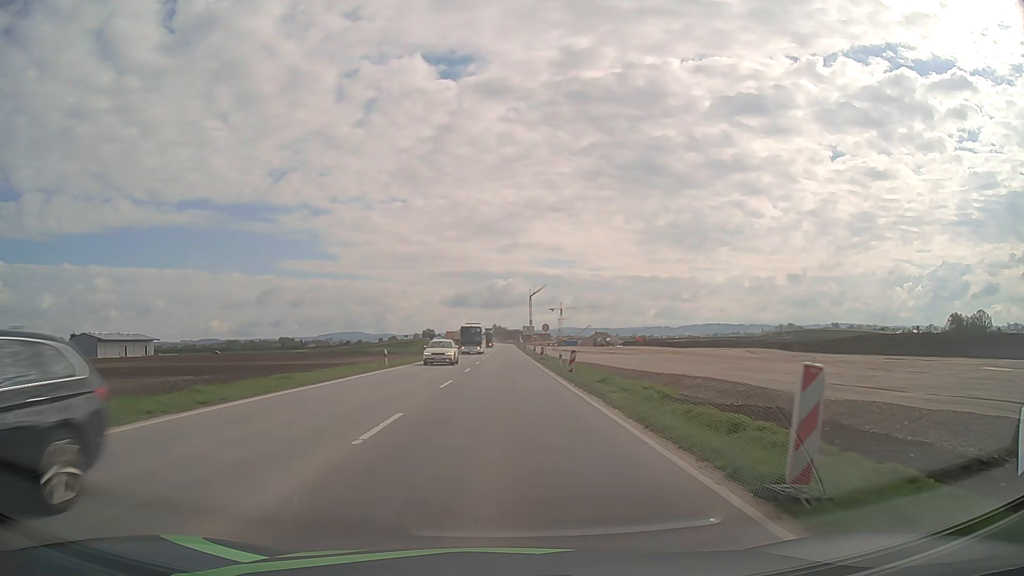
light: Day
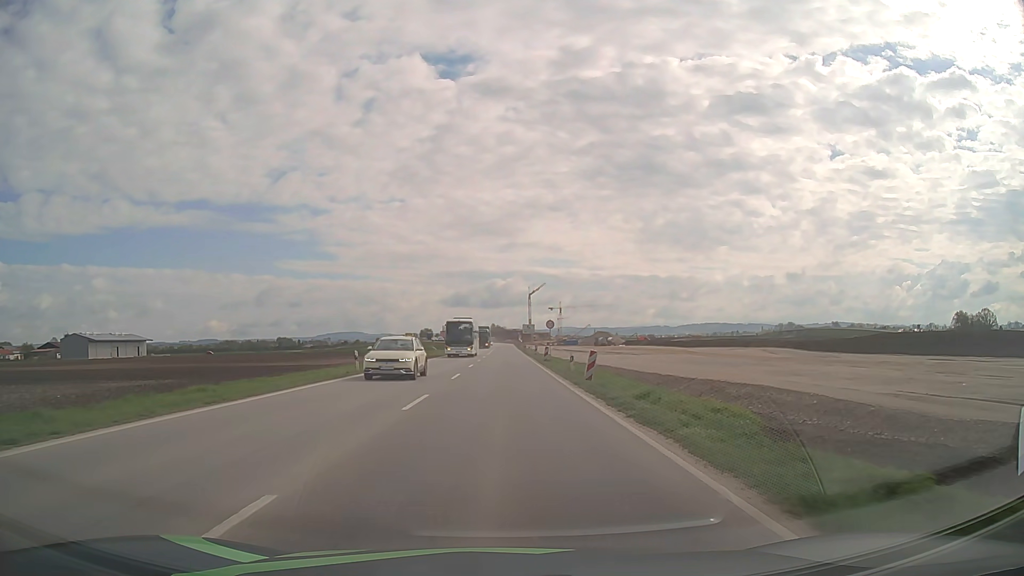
(0.0, +7.2) m; 0°
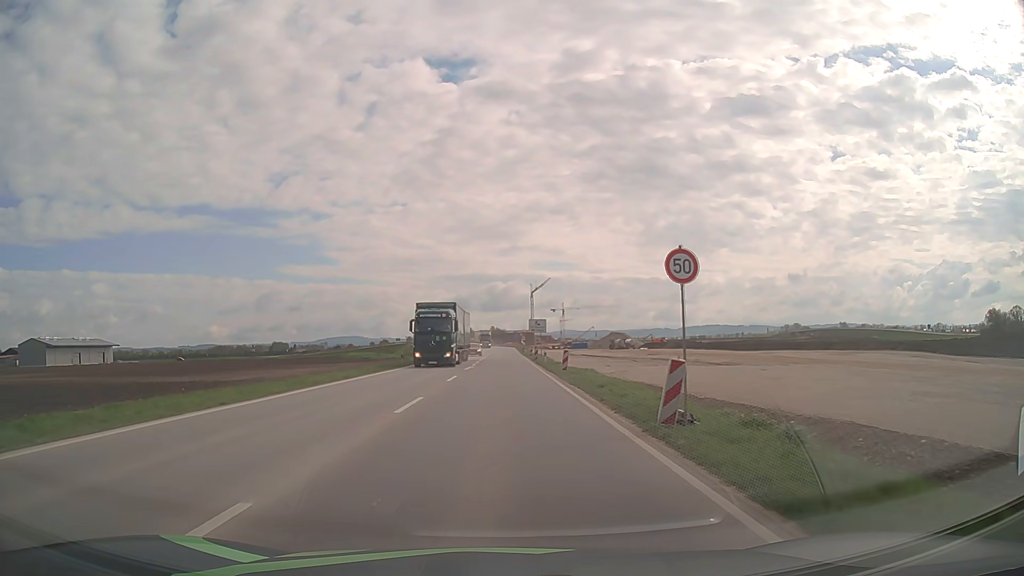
(+0.2, +36.1) m; 0°
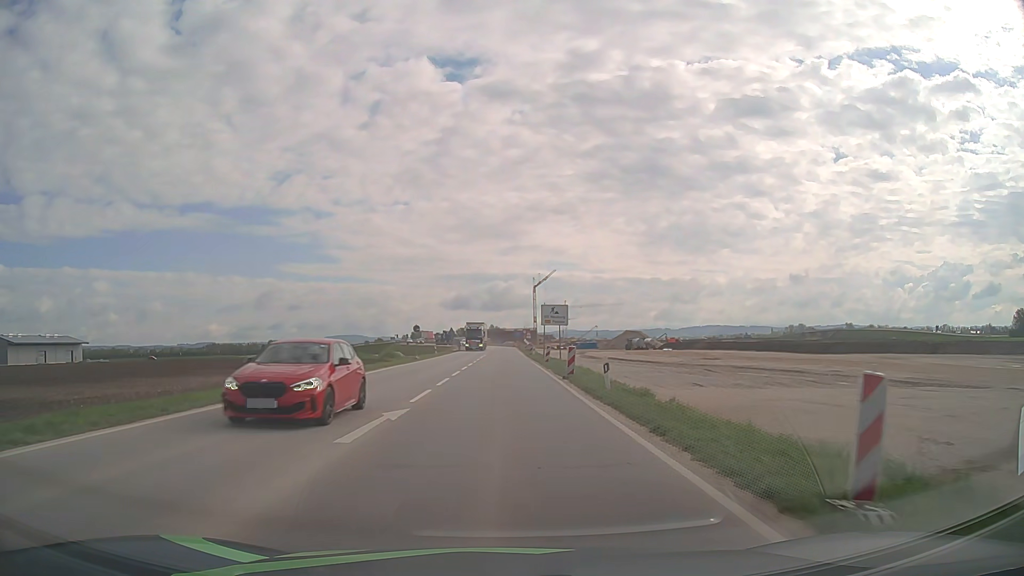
(-0.1, +28.5) m; 0°
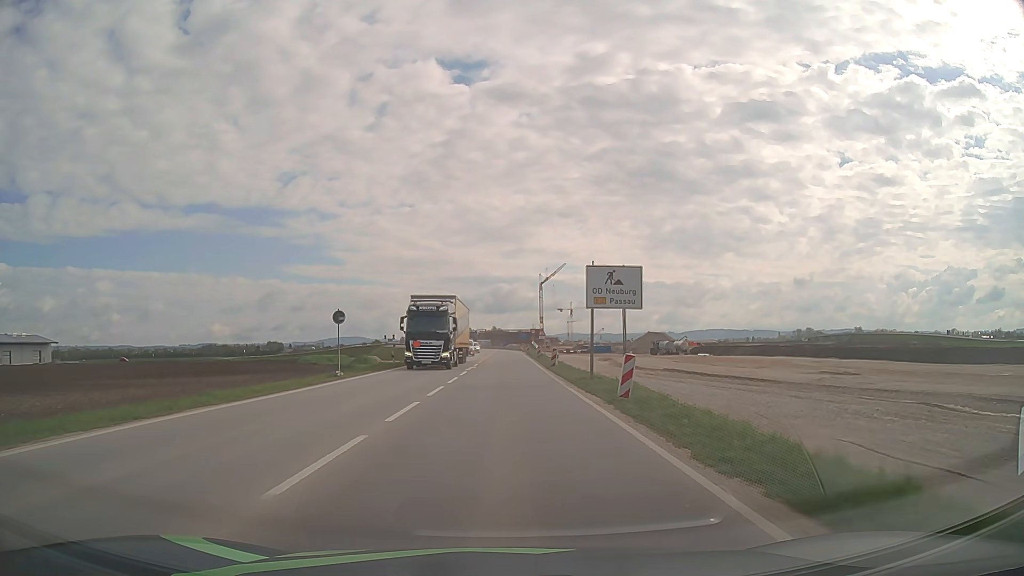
(0.0, +27.9) m; 0°
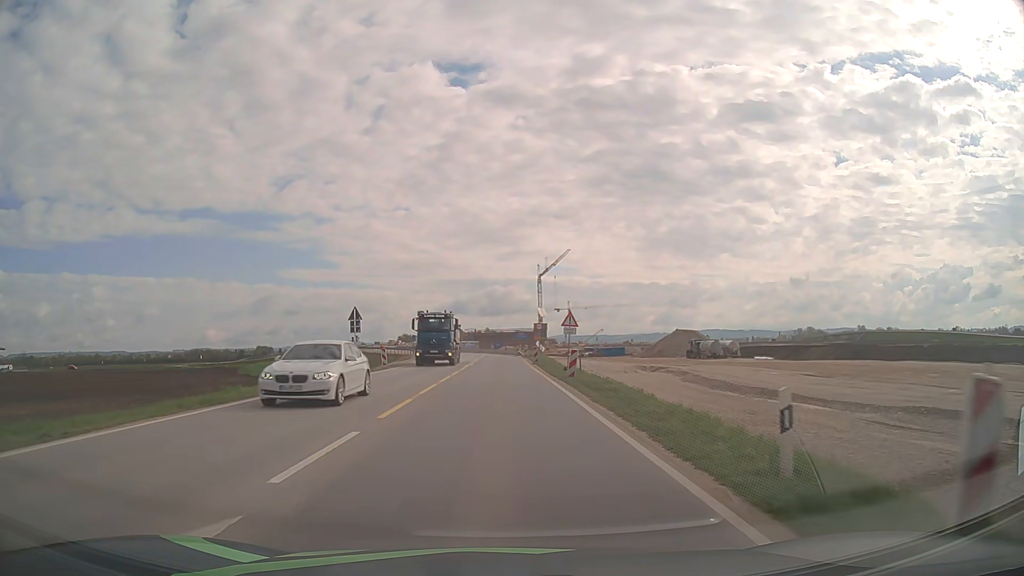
(+0.2, +35.5) m; 0°
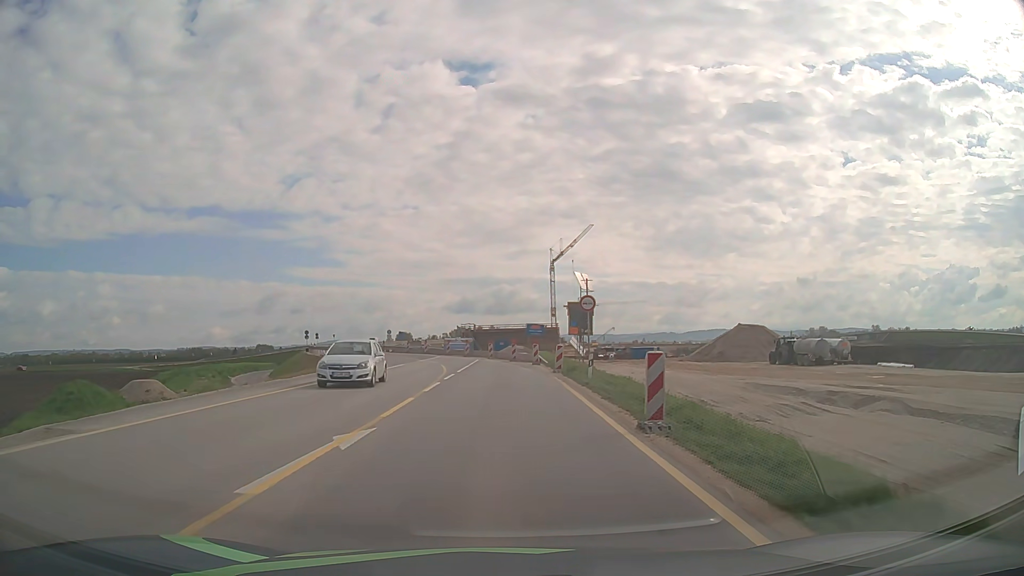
(0.0, +36.2) m; 0°
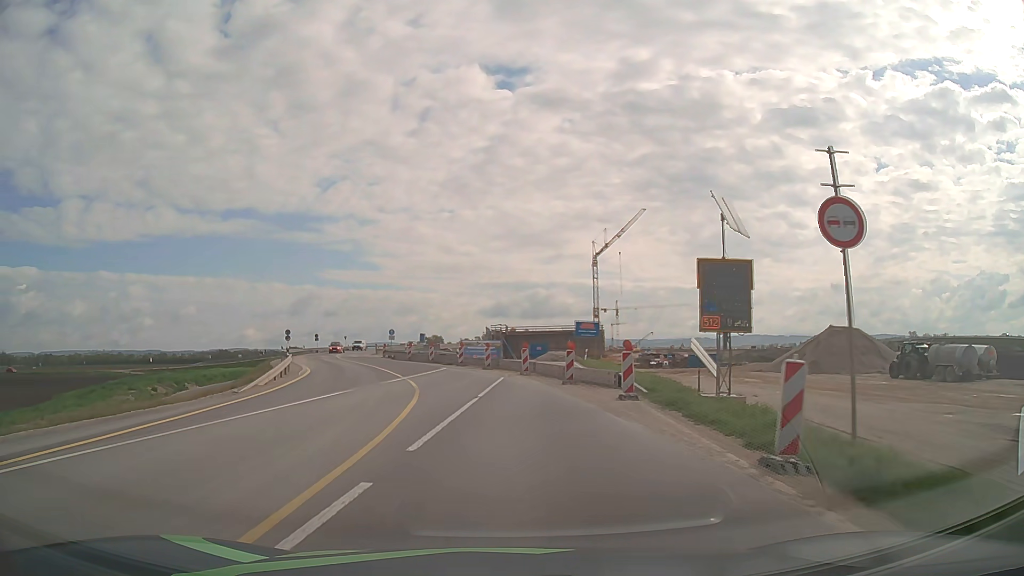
(-0.4, +21.8) m; -3°
(0, +10) (-1, +20) (-3, +30) (-6, +39) (-9, +49) (-12, +58) (-15, +68) (-18, +78) (-20, +87) (-22, +97) m
